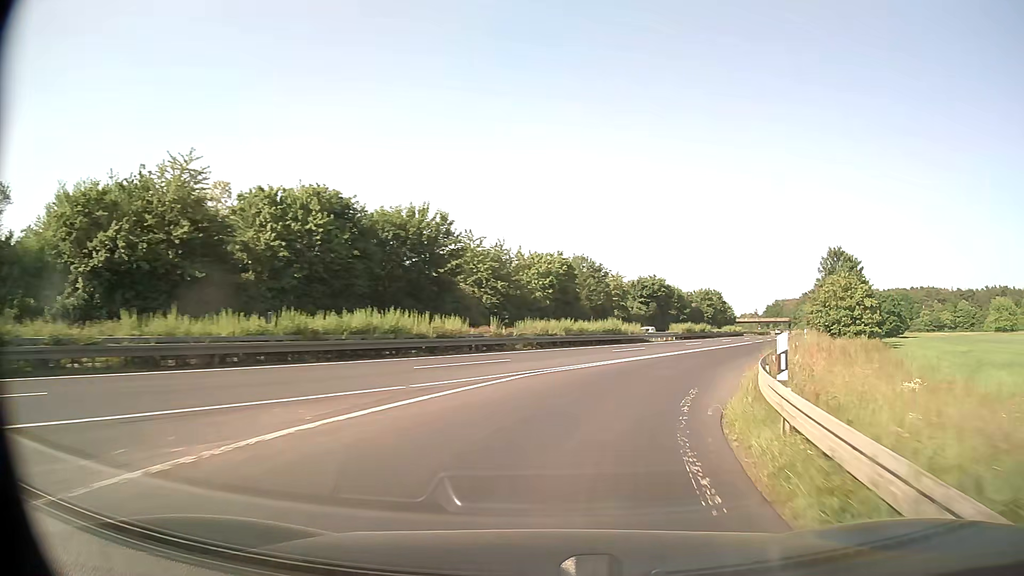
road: trunk_link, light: Day
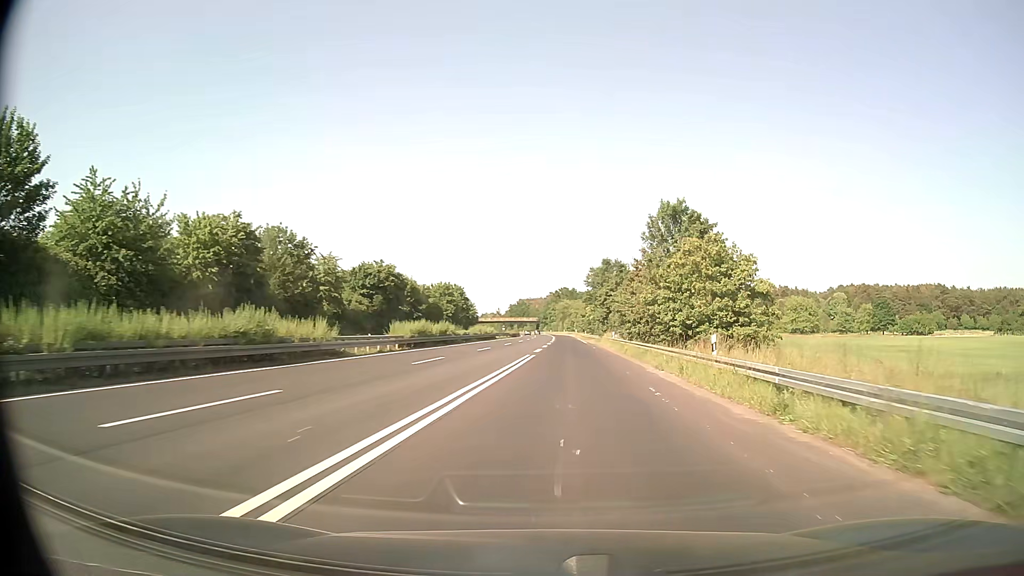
(+6.1, +27.9) m; +23°
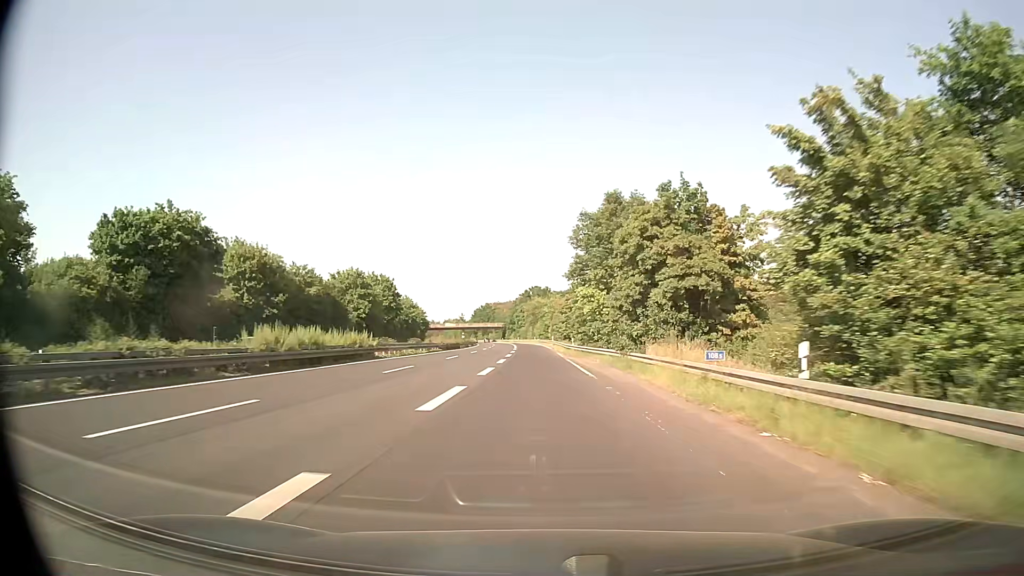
(+2.7, +54.8) m; +3°
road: trunk
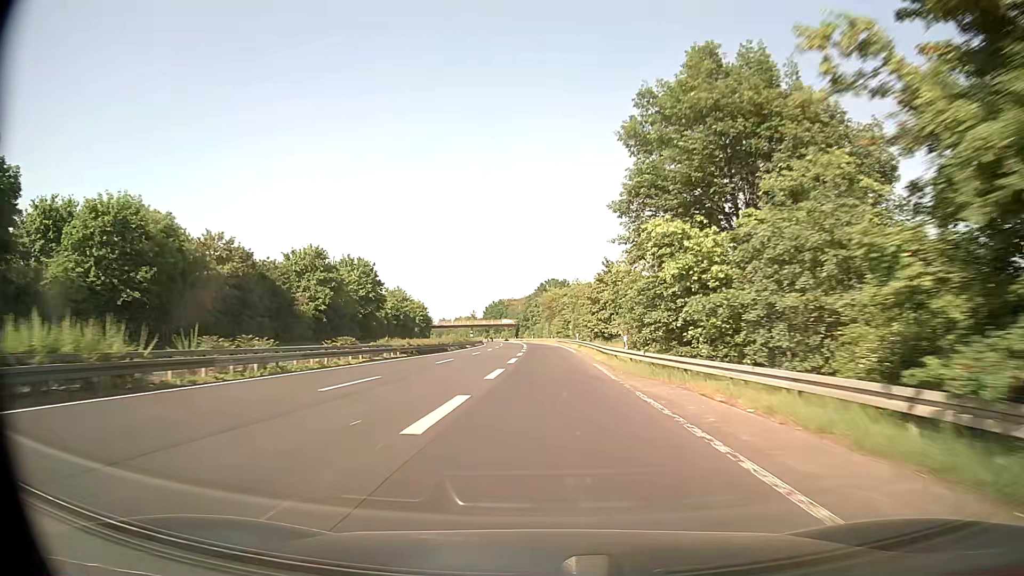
(-0.3, +28.0) m; -1°
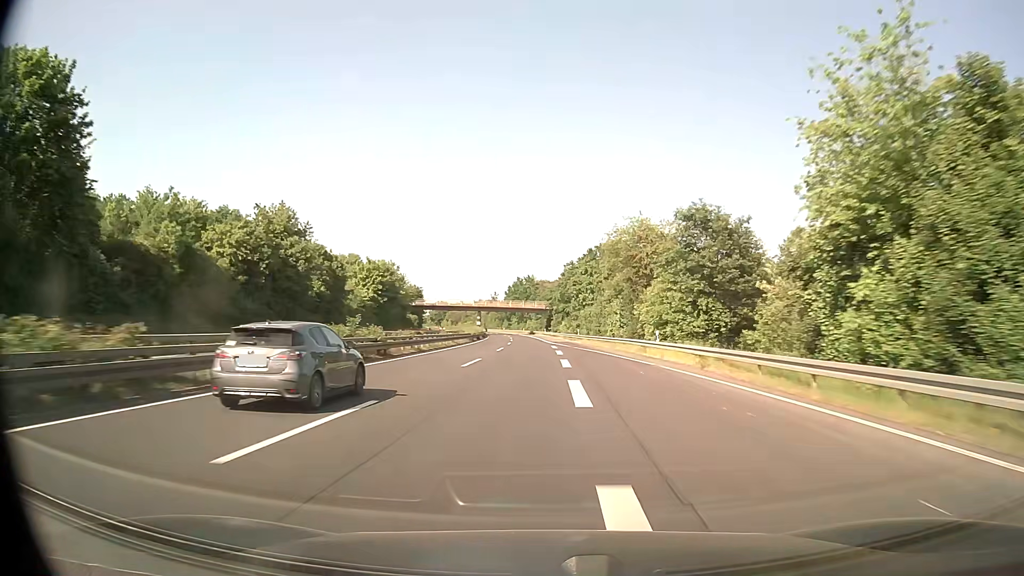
(-2.7, +82.8) m; -3°
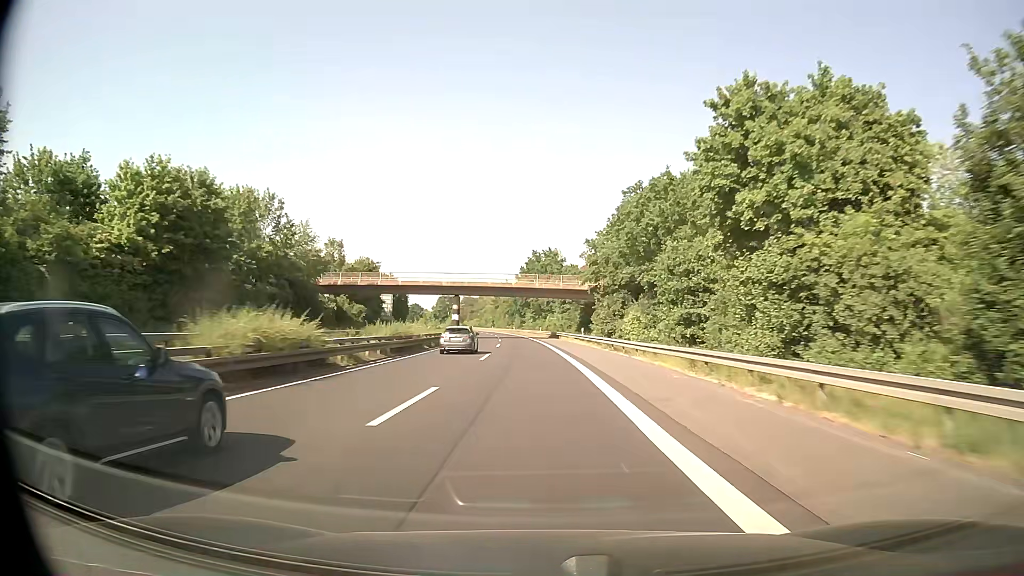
(-0.8, +68.9) m; -2°
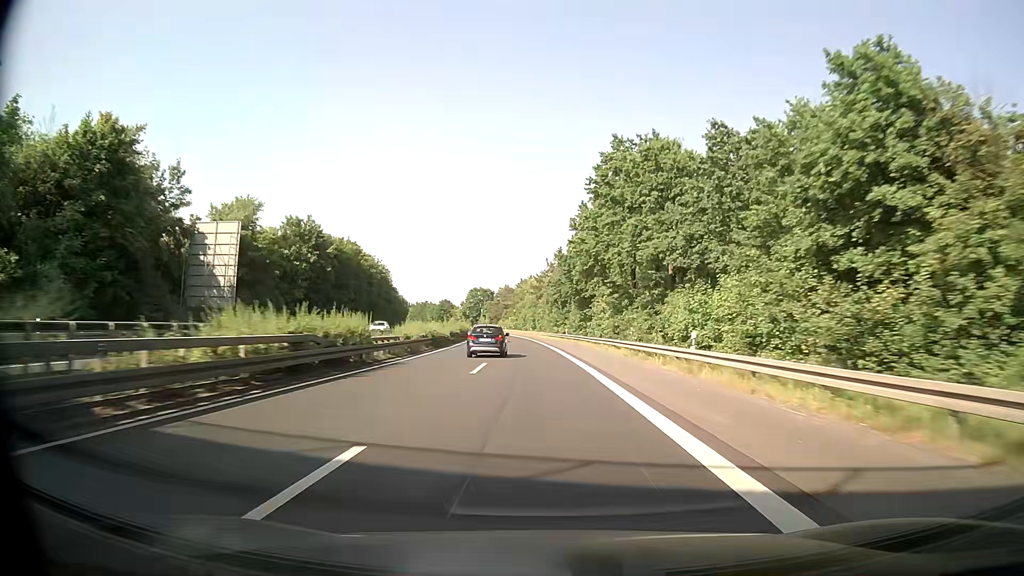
(-3.8, +83.8) m; -5°
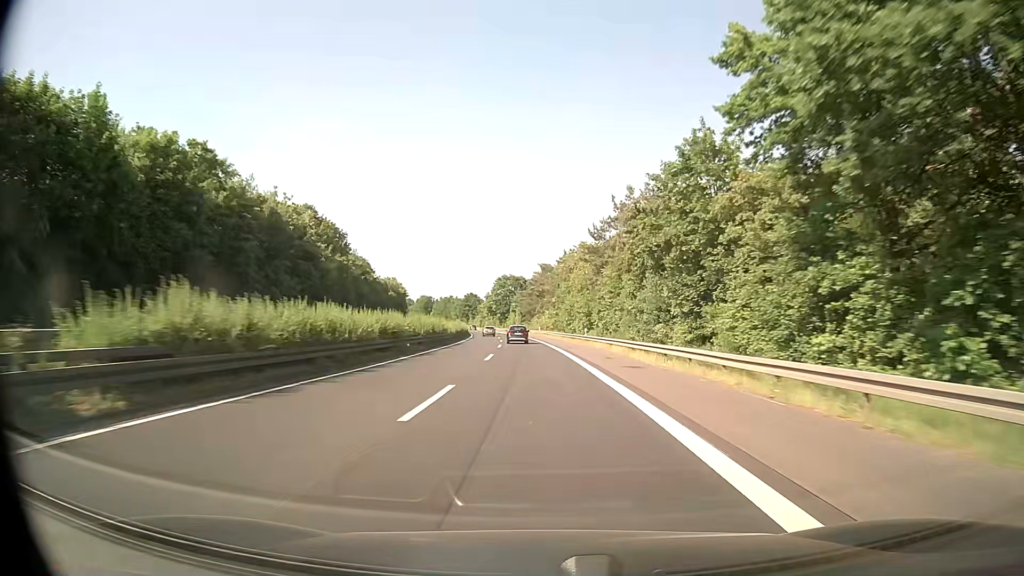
(-1.9, +65.5) m; -4°
(0, +10) (0, +20) (0, +30) (-1, +40) (-1, +50) (-2, +60) (-2, +70) (-3, +80) (-4, +90) (-5, +100) m
